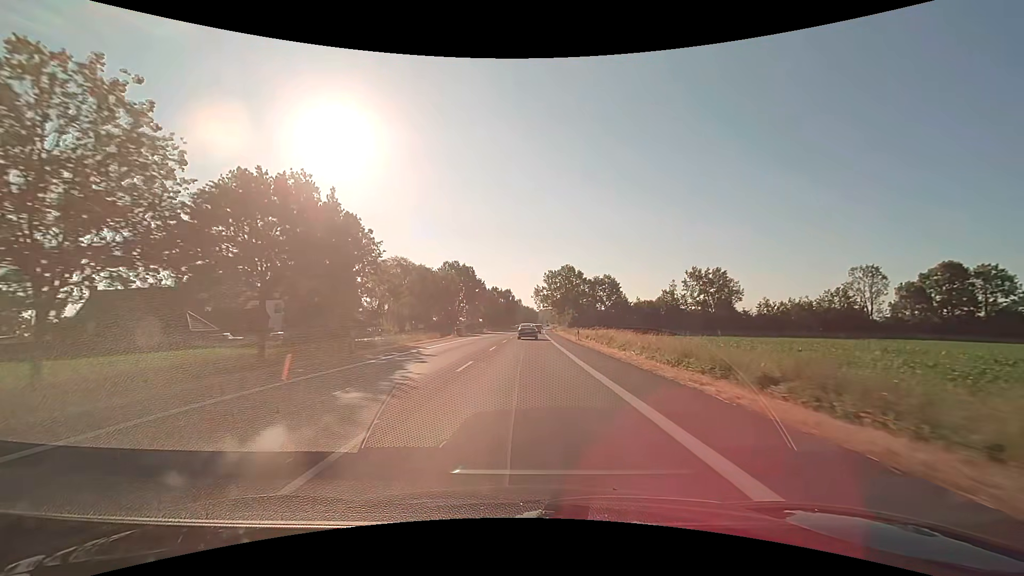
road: primary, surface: asphalt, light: Day
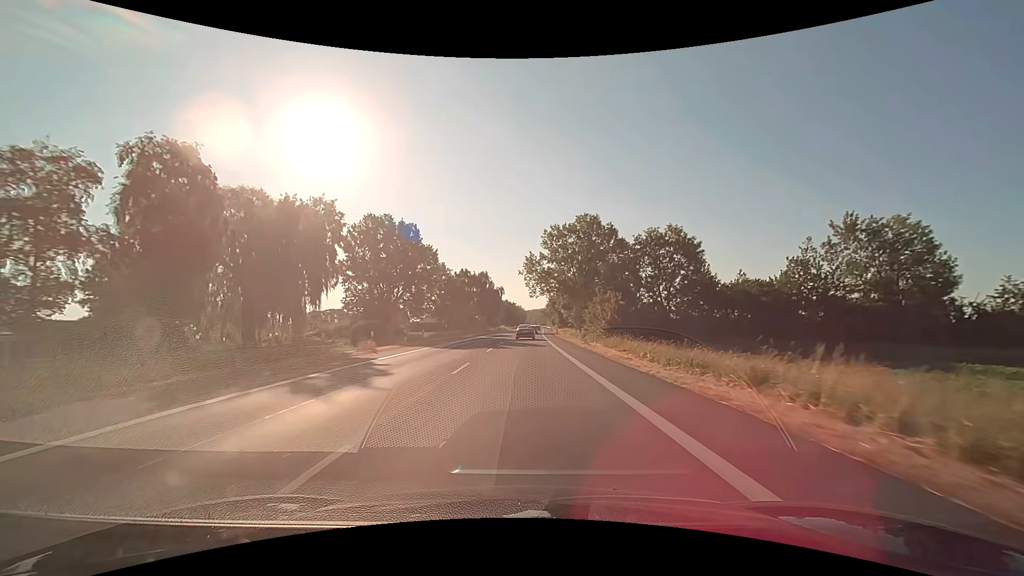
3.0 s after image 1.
(+0.9, +60.8) m; +2°
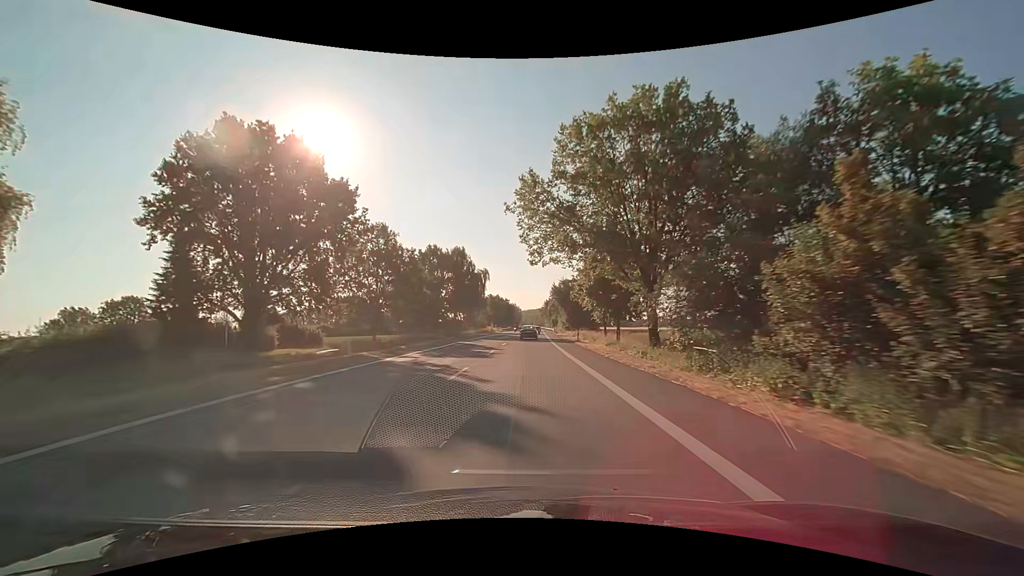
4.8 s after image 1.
(+0.2, +37.5) m; +1°
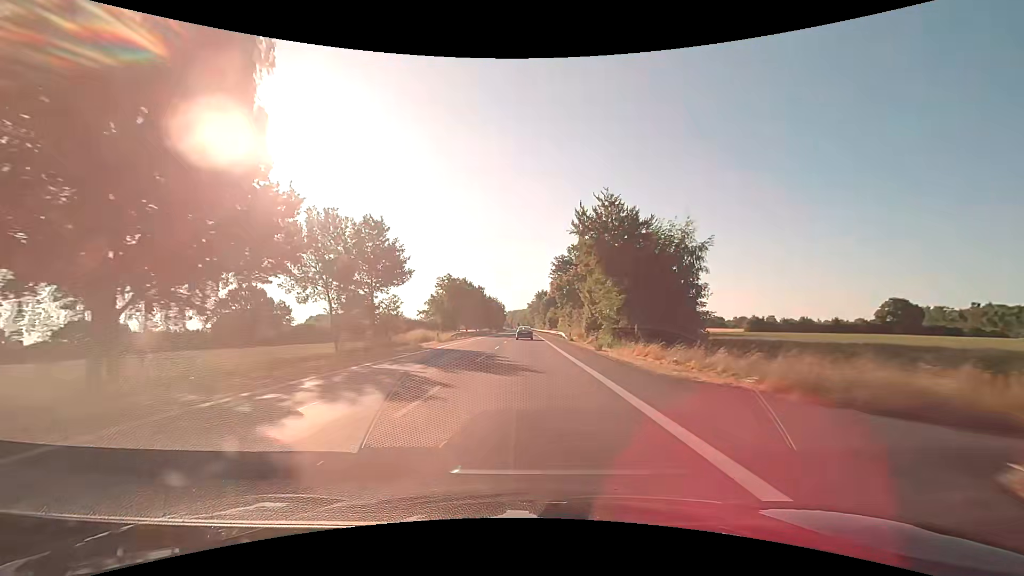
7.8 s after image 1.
(+1.1, +65.5) m; +2°
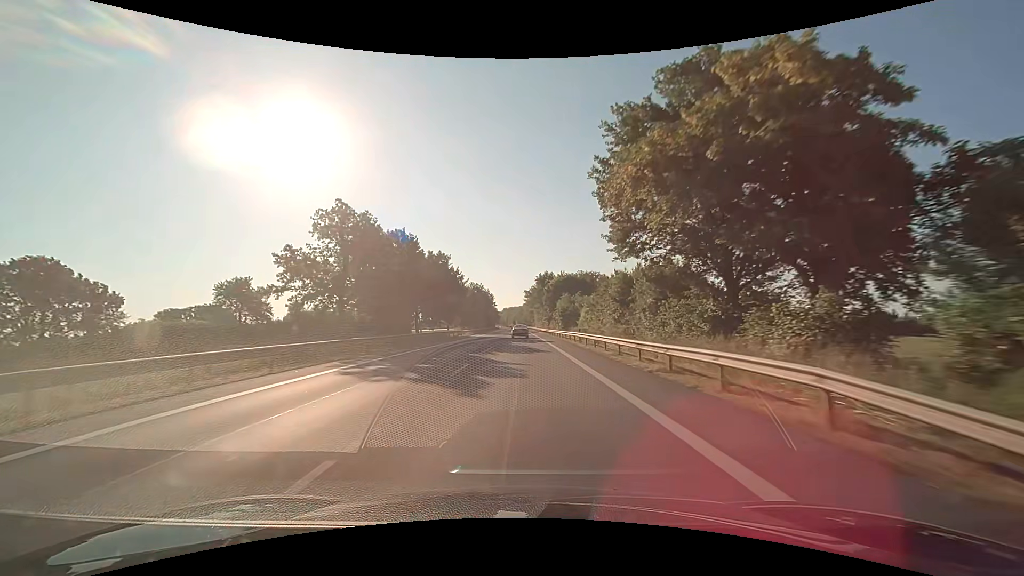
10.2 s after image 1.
(+0.1, +54.6) m; 0°
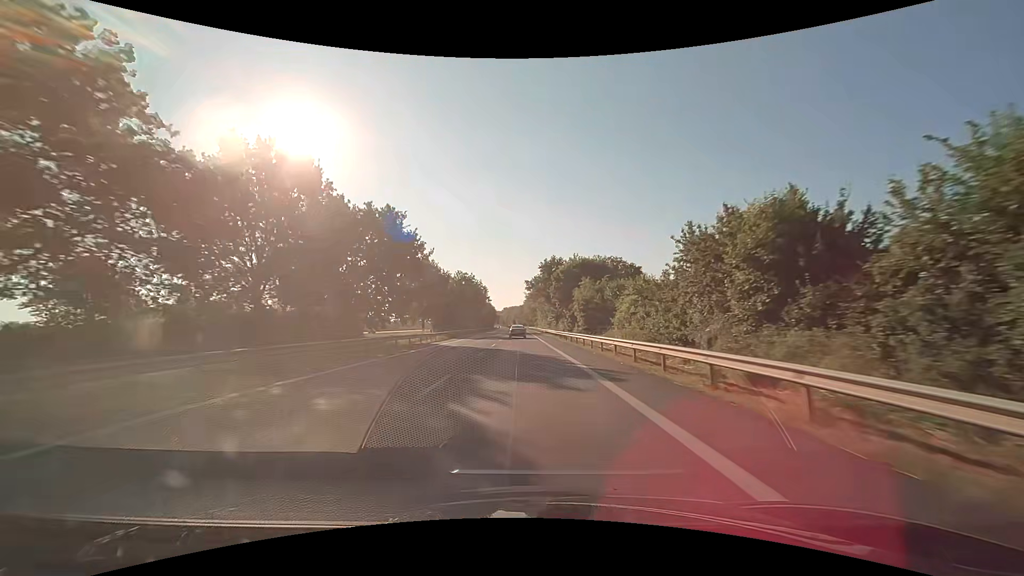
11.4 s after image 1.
(-0.1, +27.7) m; 0°
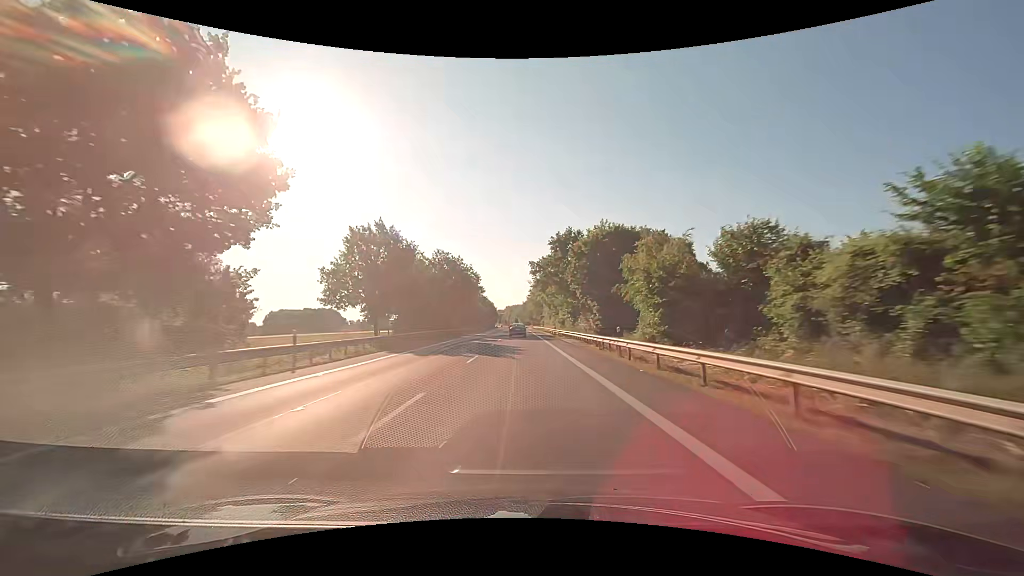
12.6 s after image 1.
(-0.1, +27.7) m; -1°
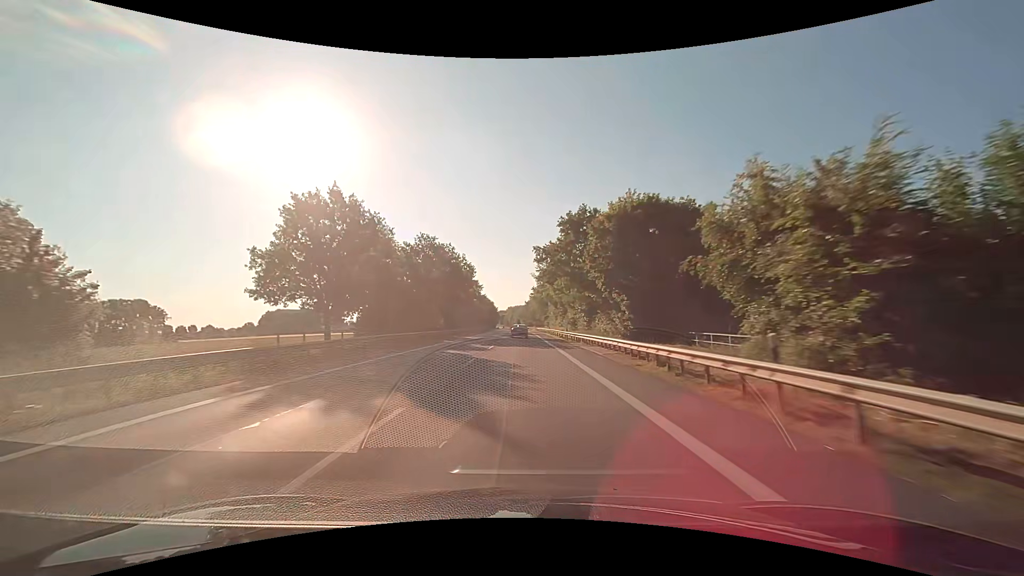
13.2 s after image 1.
(0.0, +13.8) m; 0°
(0, +10) (0, +20) (0, +30) (0, +40) (0, +50) (0, +60) (0, +70) (0, +80) (-1, +90) (-1, +100) m
